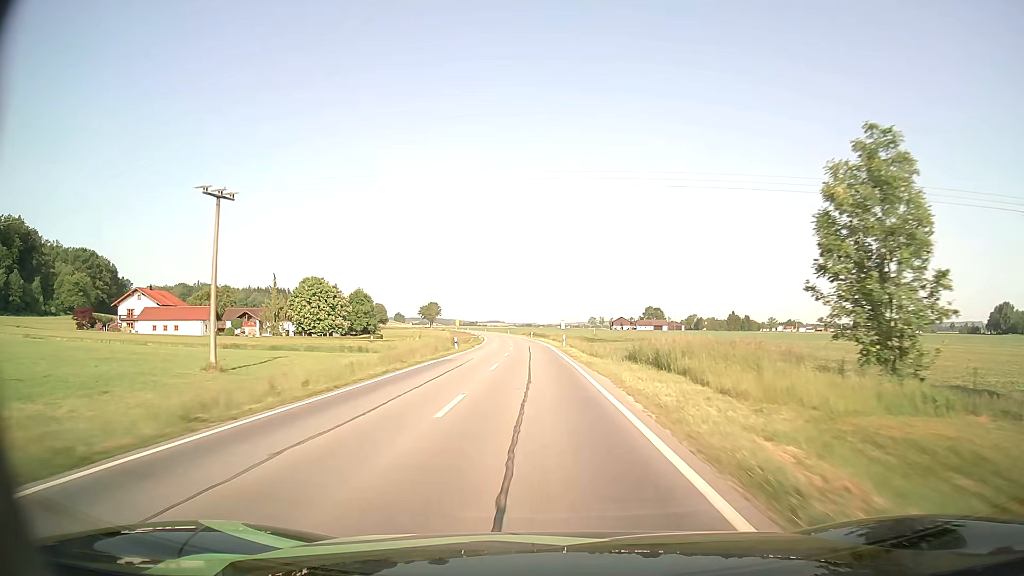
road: secondary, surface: asphalt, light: Day
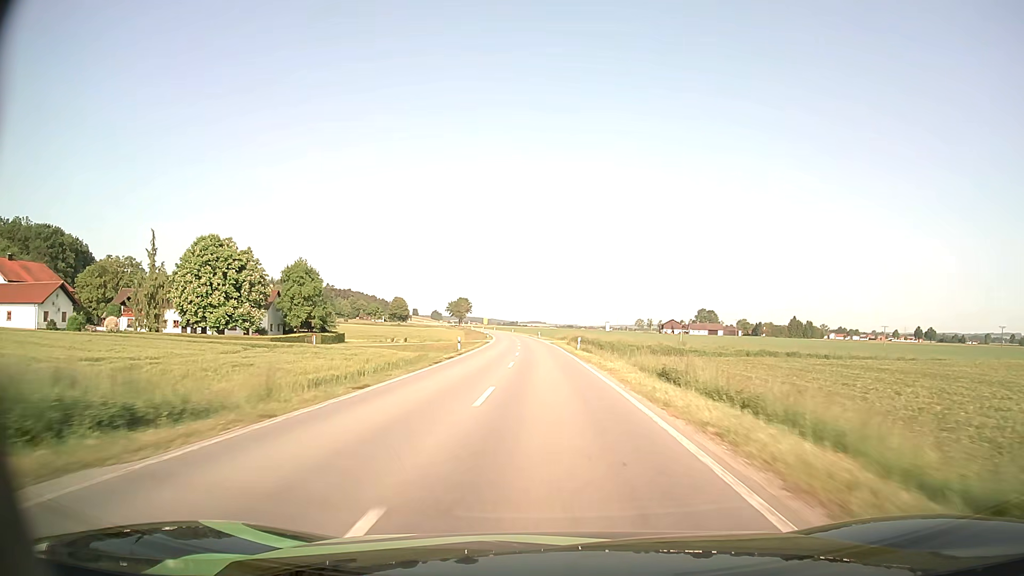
(-1.4, +56.8) m; -3°
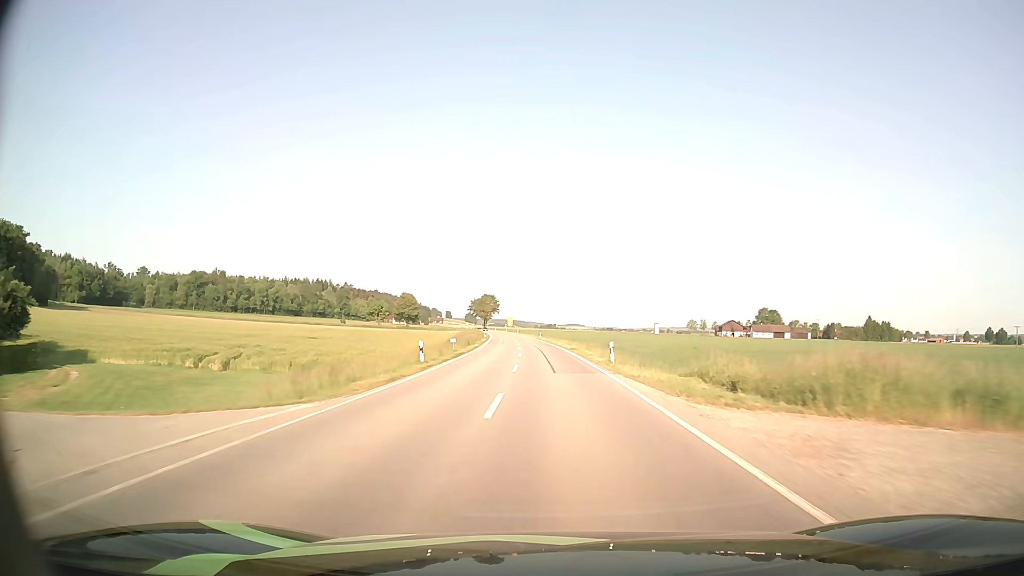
(-2.5, +73.3) m; -3°
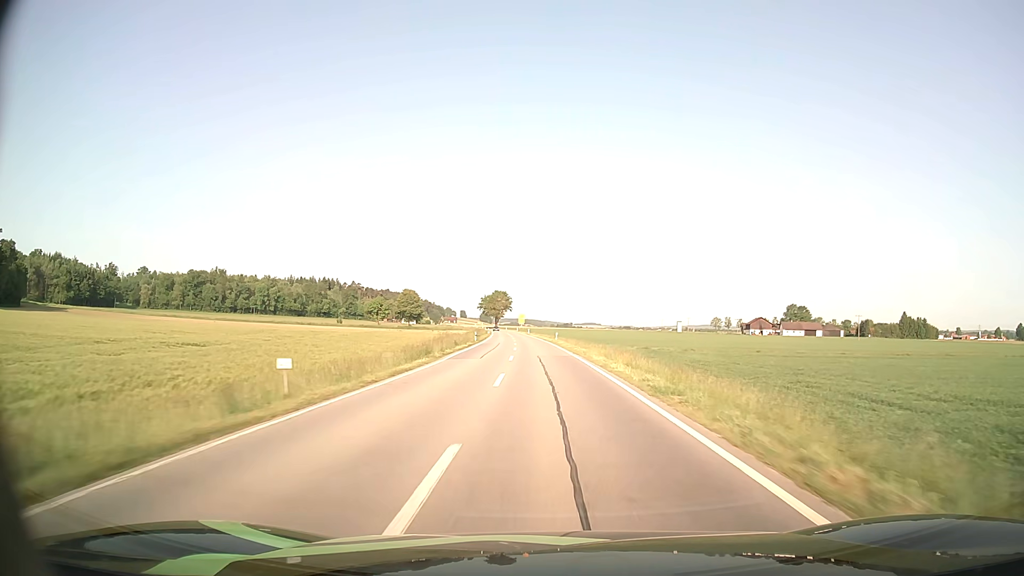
(-0.3, +29.8) m; -1°
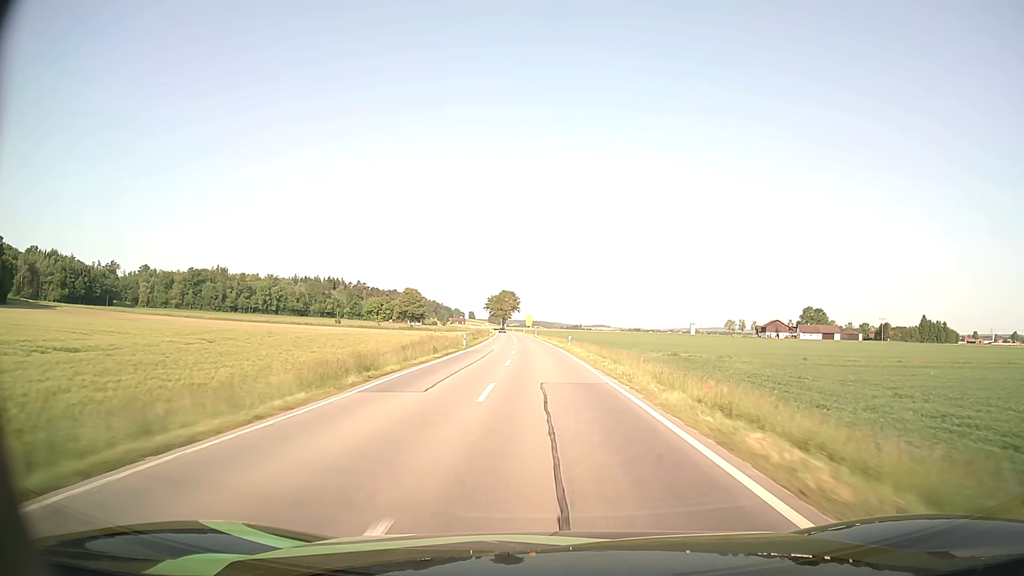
(-0.1, +14.9) m; -1°
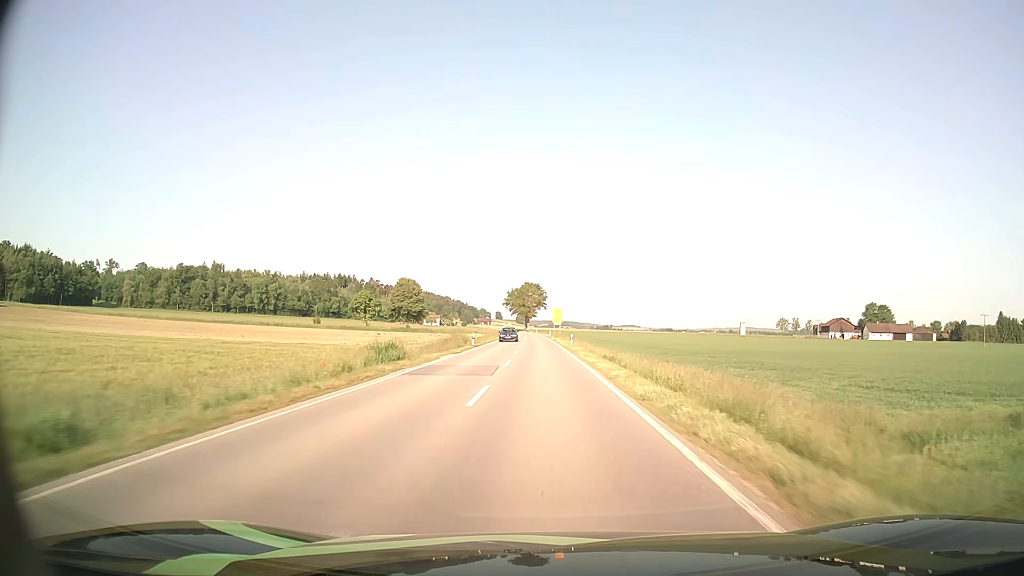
(-1.5, +59.0) m; -2°
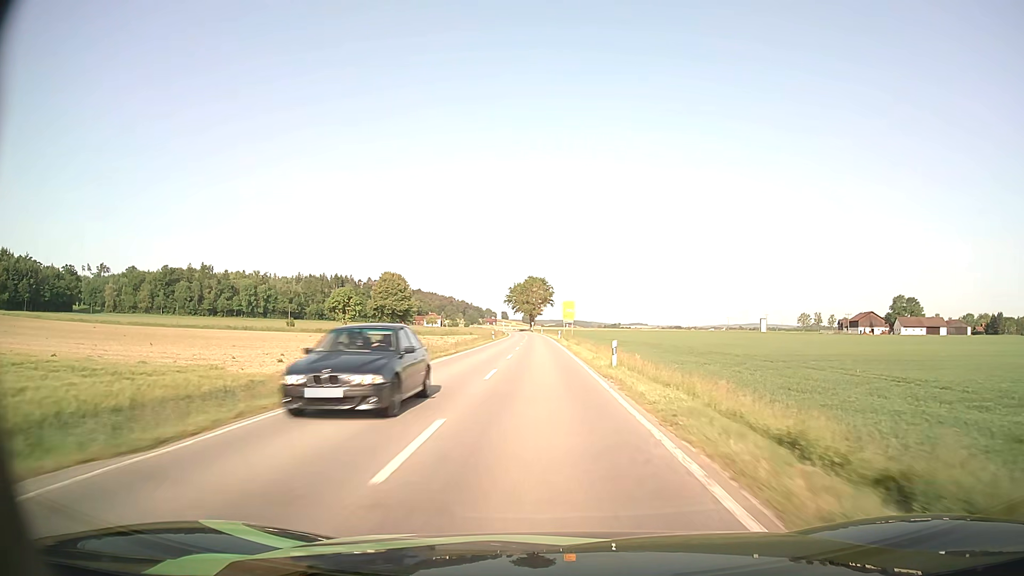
(-0.2, +29.4) m; -1°
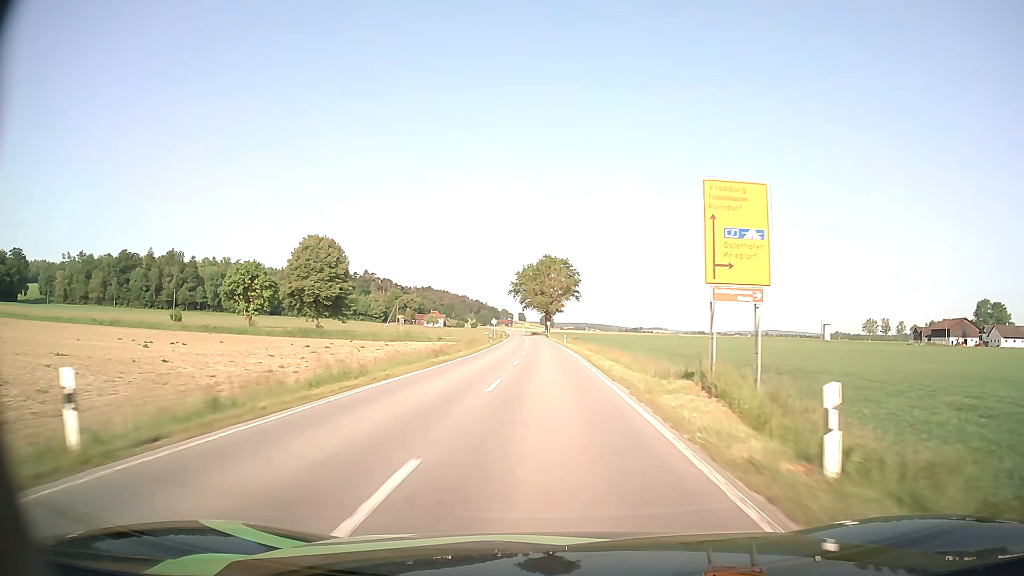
(-1.3, +73.3) m; -2°
(0, +10) (0, +20) (0, +30) (0, +40) (0, +50) (0, +60) (-1, +70) (-1, +80) (-1, +90) (-2, +100) m
